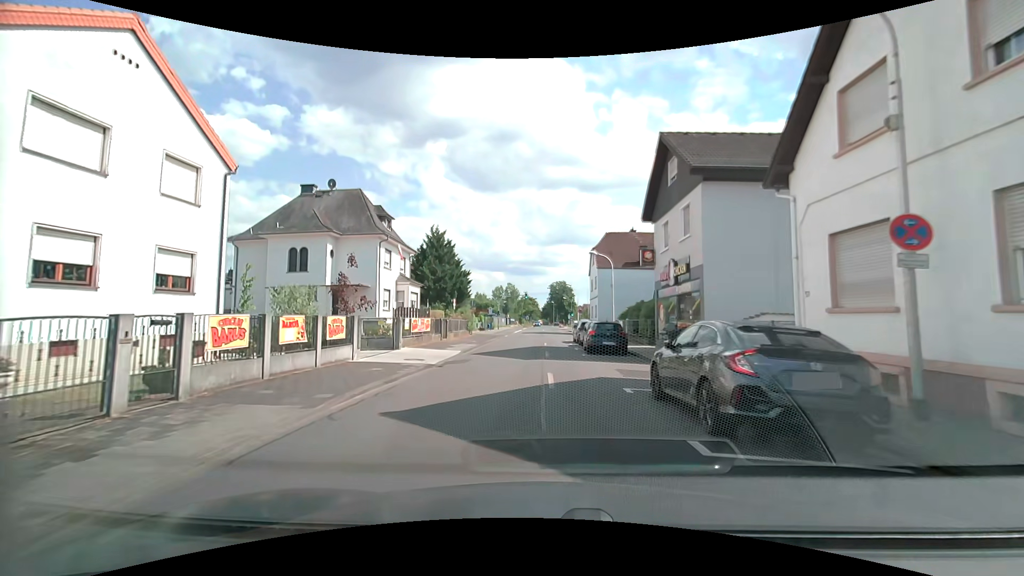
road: tertiary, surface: asphalt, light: Day
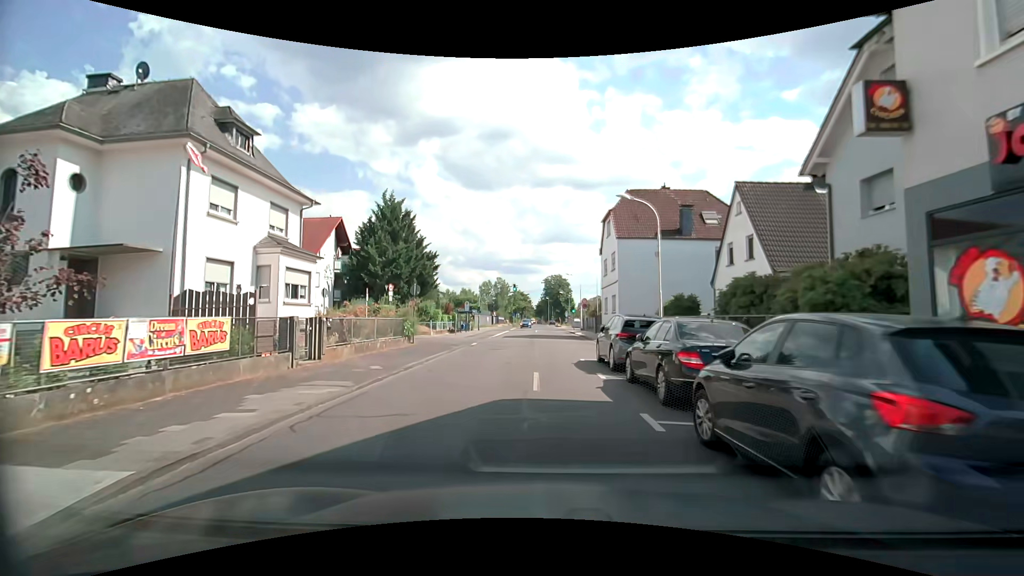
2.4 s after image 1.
(+0.1, +18.6) m; 0°
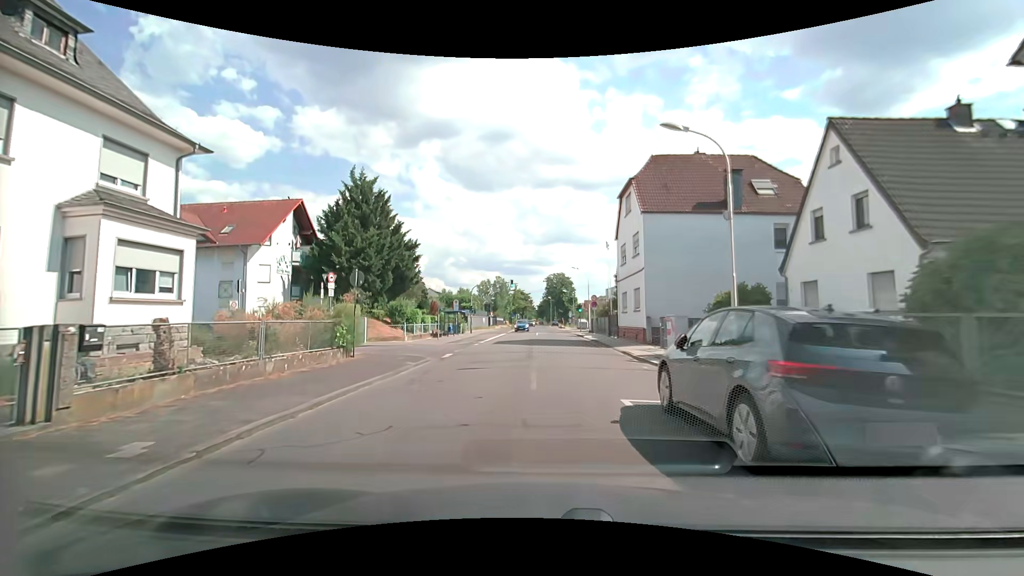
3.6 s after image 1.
(0.0, +8.7) m; 0°
(0, +10) (+1, +20) (+1, +30) (+1, +40) (+1, +50) (+1, +60) (+1, +70) (+1, +80) (+1, +90) (0, +100) m
